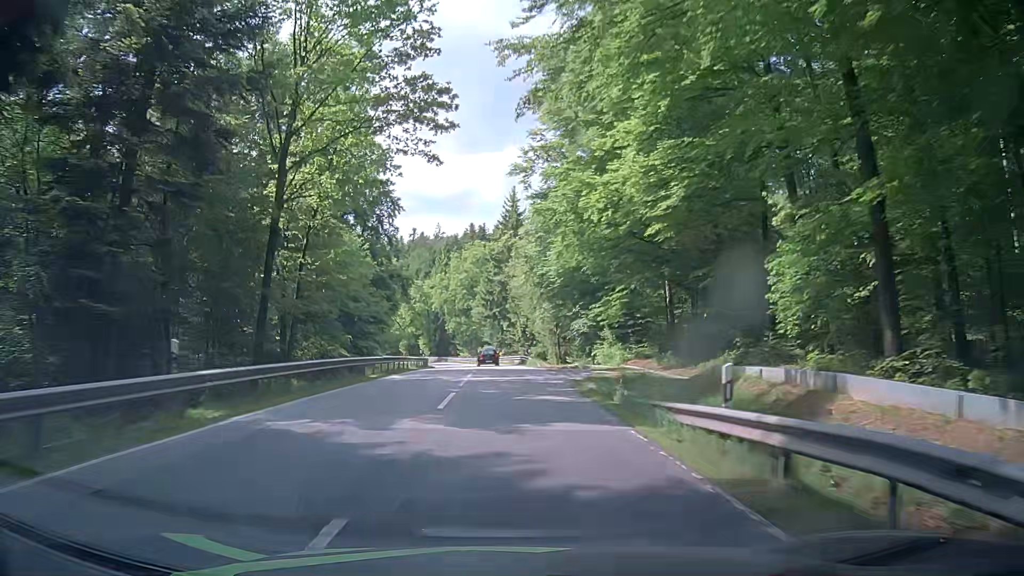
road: secondary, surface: asphalt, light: Day
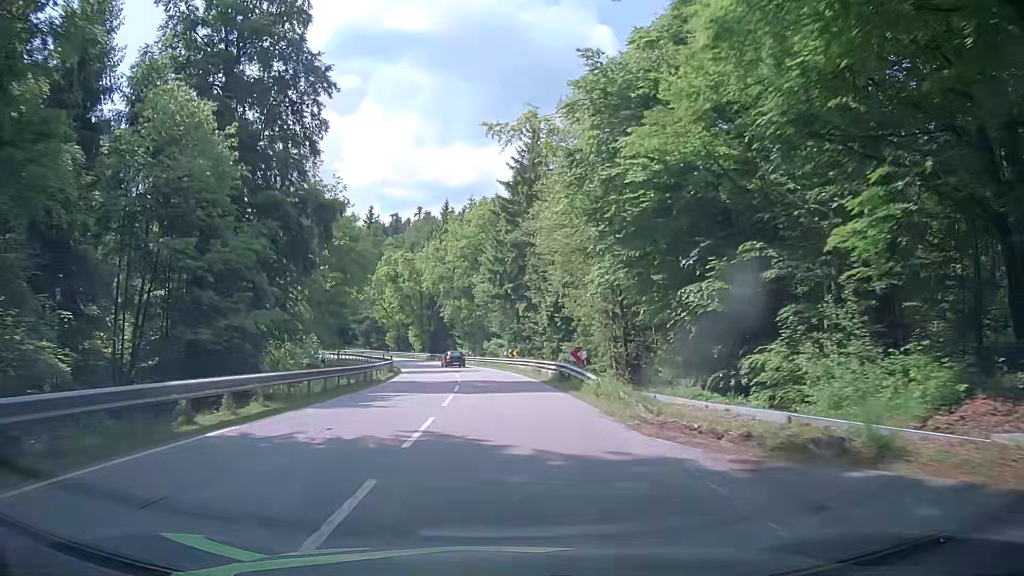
(-0.5, +29.7) m; -1°
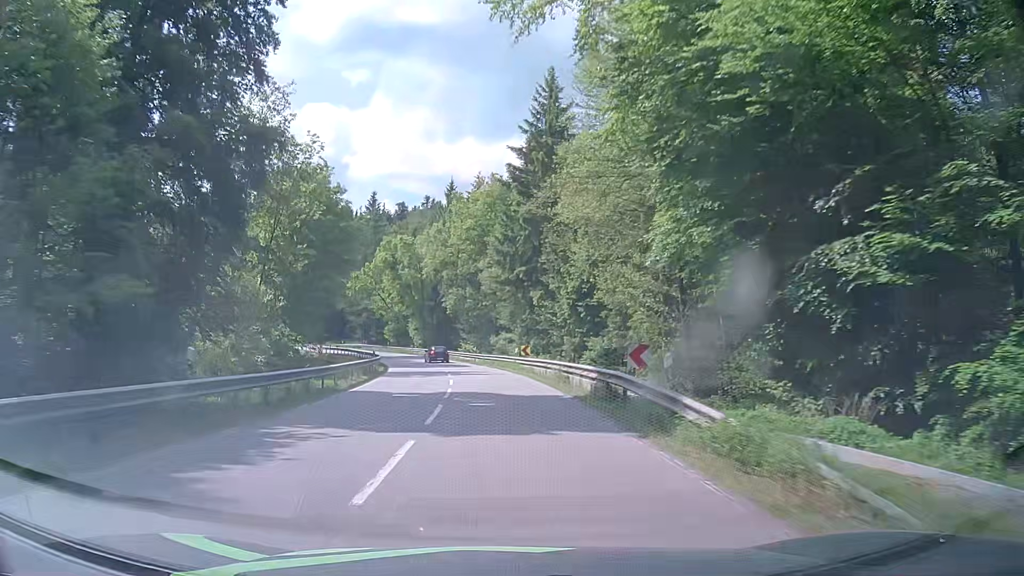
(-0.2, +9.9) m; -2°
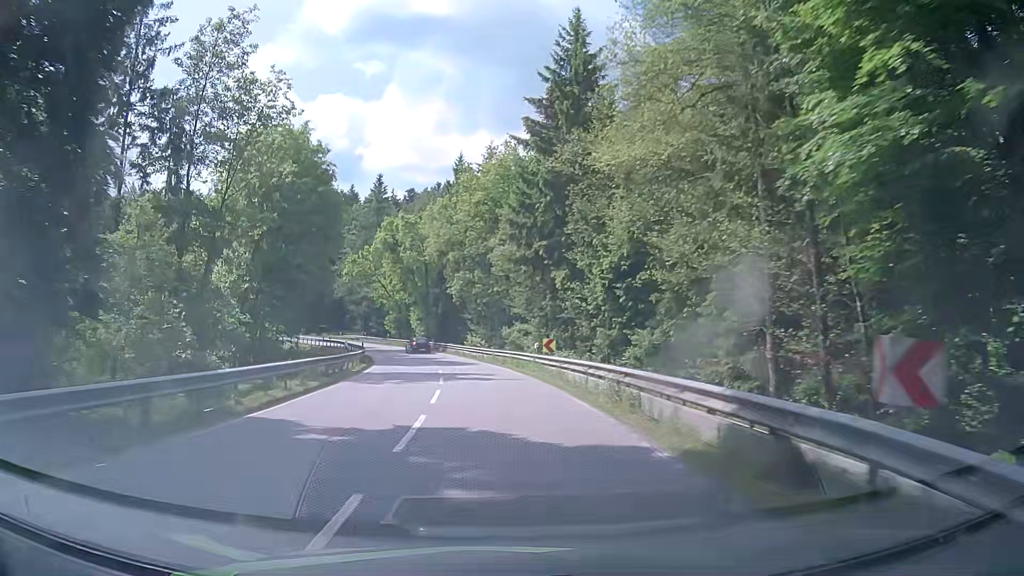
(-0.1, +9.9) m; -1°
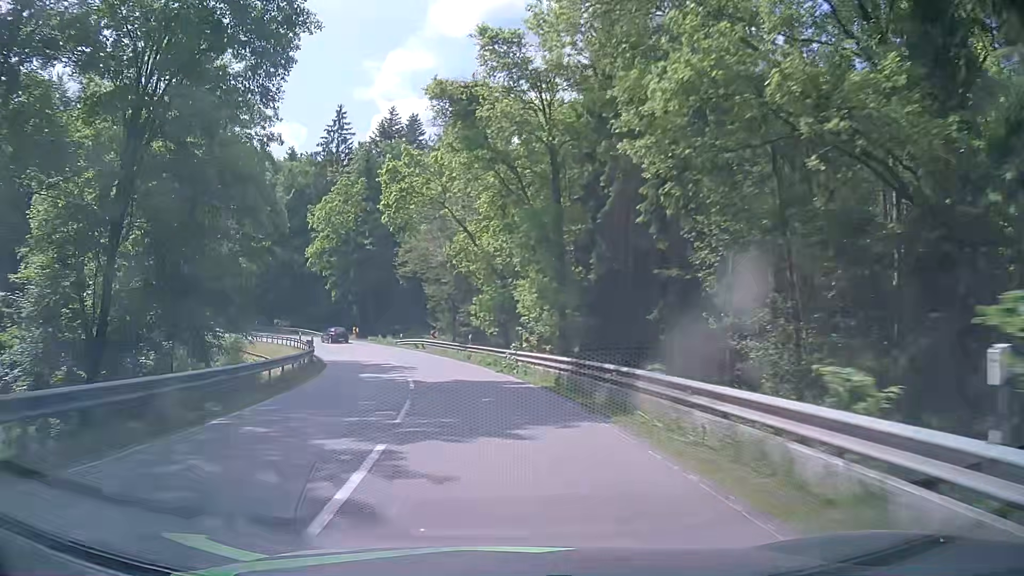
(-4.2, +48.2) m; -12°
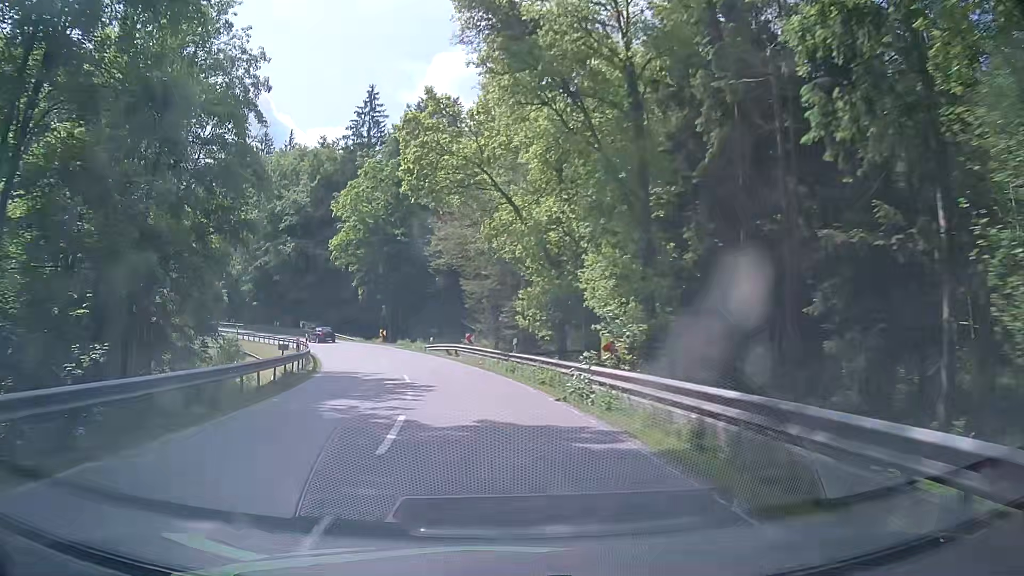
(-0.4, +9.6) m; -4°
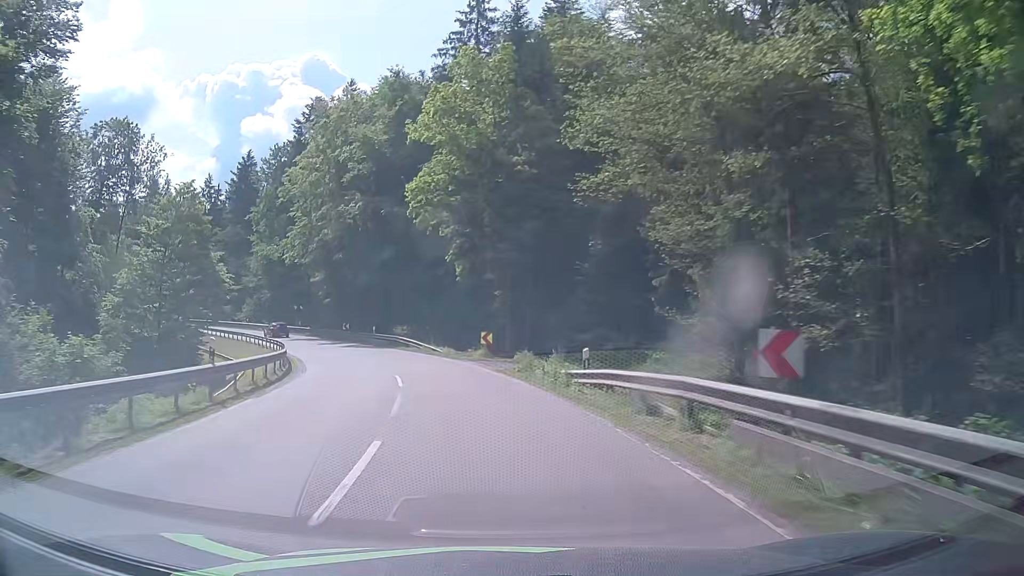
(-3.0, +28.5) m; -12°
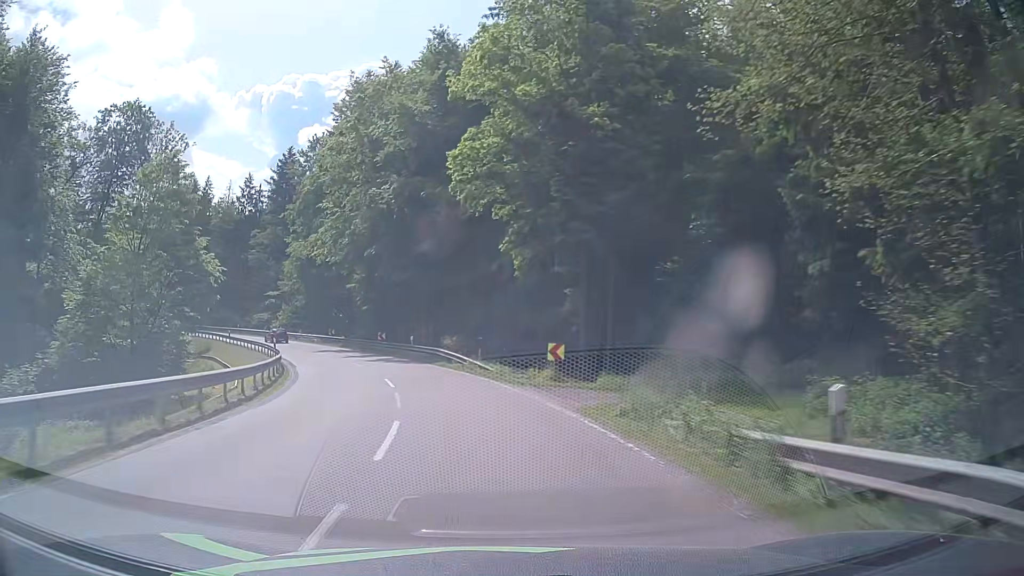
(-0.4, +9.6) m; -5°
(-1, +10) (-2, +20) (-5, +29) (-8, +39) (-13, +48) (-18, +57) (-23, +65) (-29, +73) (-35, +81) (-42, +88) m
